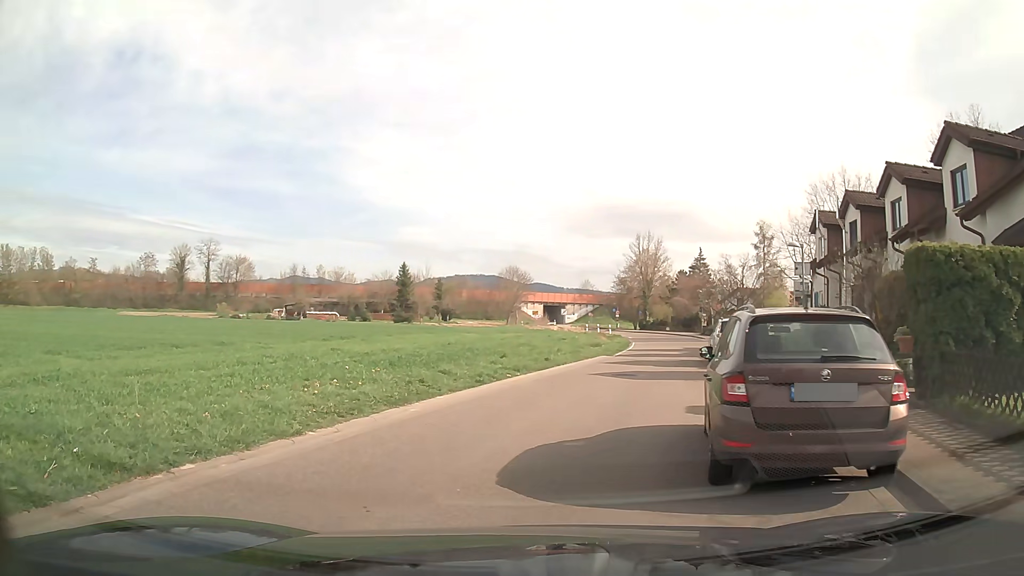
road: tertiary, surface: asphalt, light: Day
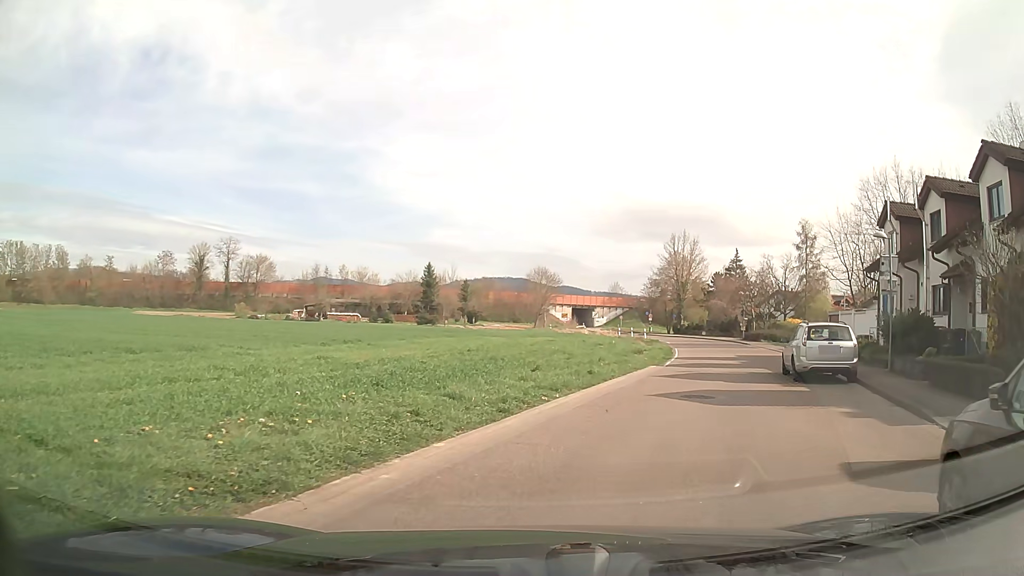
(-0.1, +4.7) m; 0°
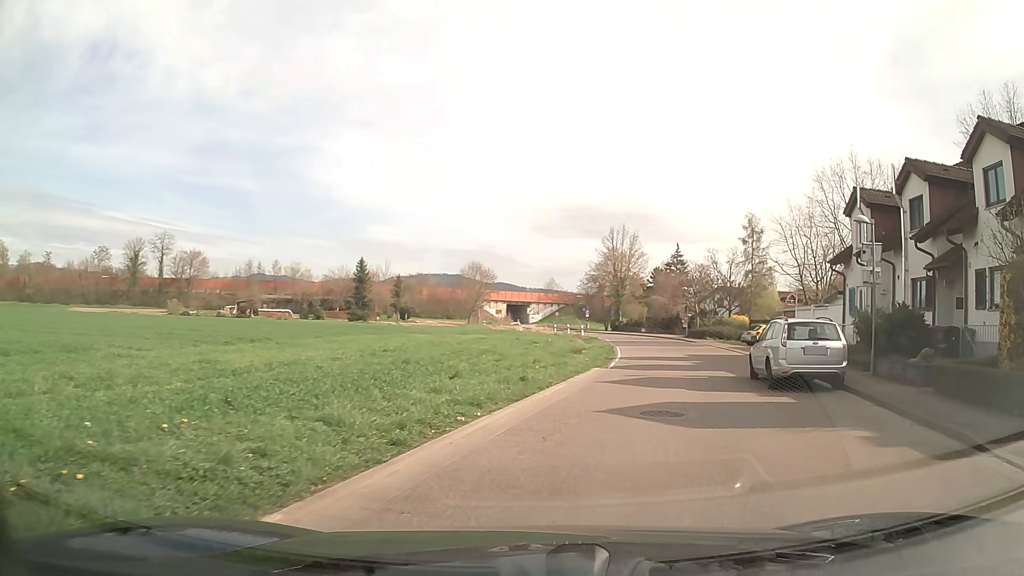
(+0.2, +3.1) m; +6°
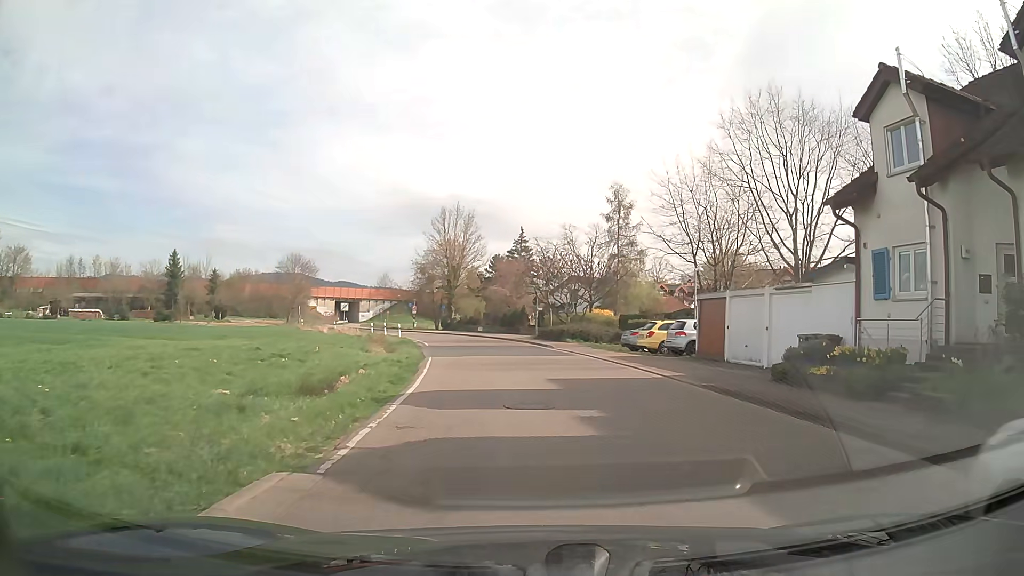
(+2.4, +15.0) m; +13°
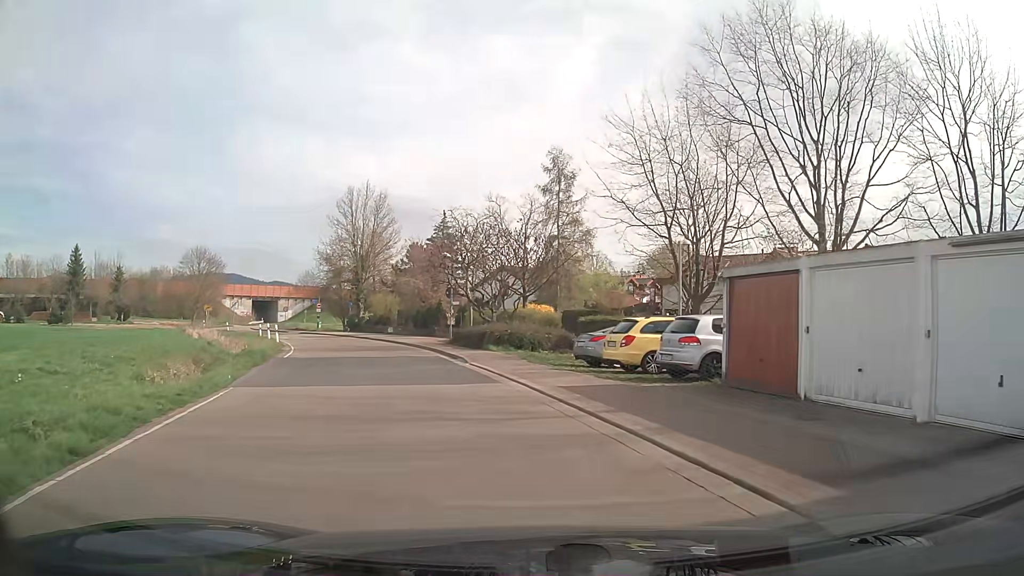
(+0.8, +11.8) m; +6°
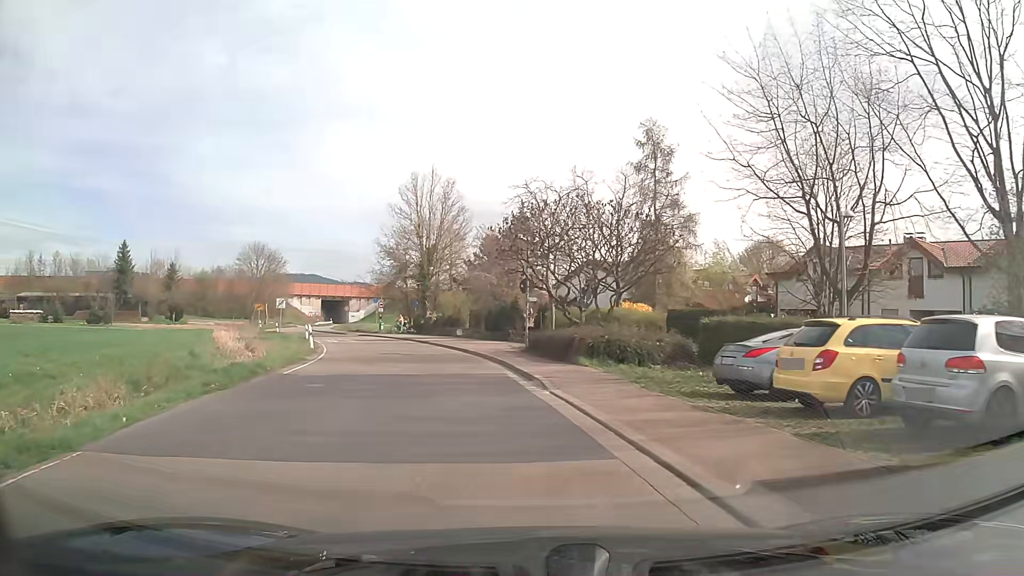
(-0.6, +7.5) m; -9°
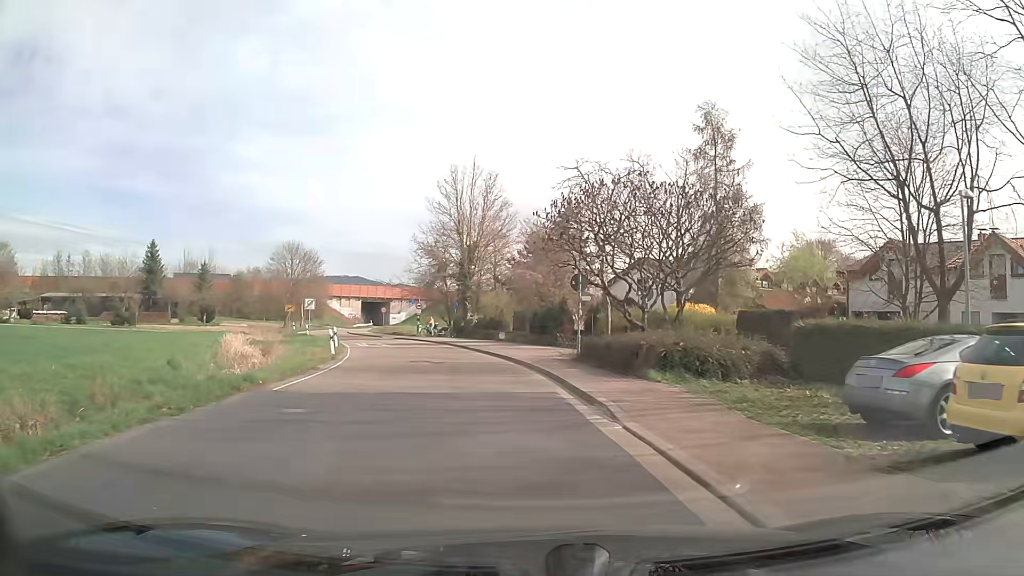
(-0.1, +3.8) m; -4°
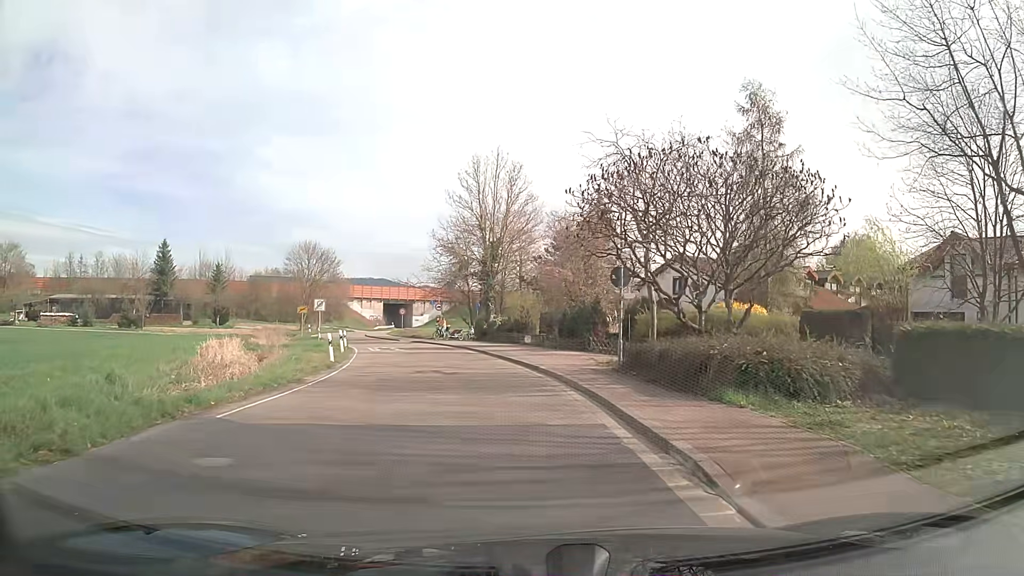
(0.0, +3.8) m; -2°
